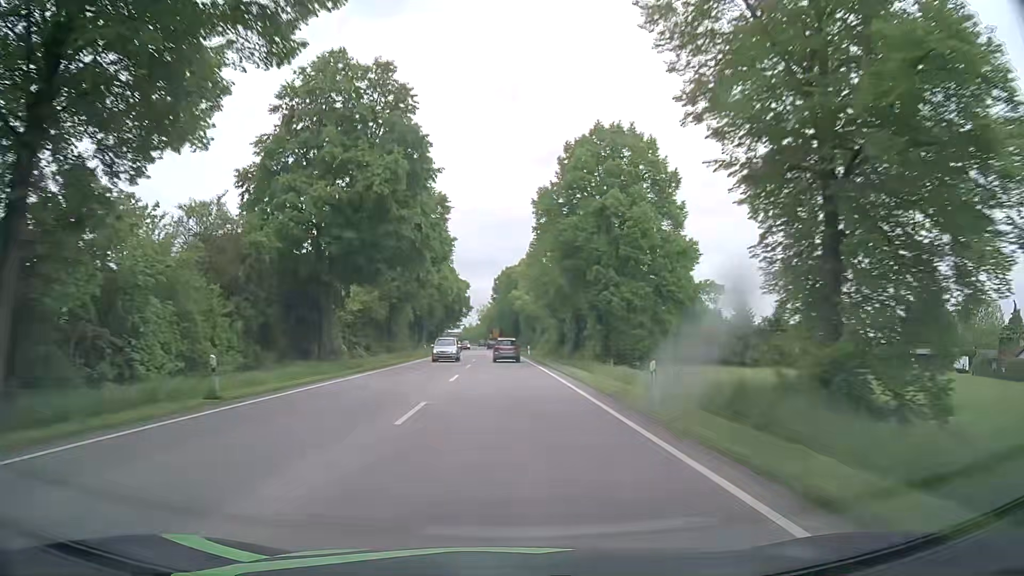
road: primary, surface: asphalt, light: Day
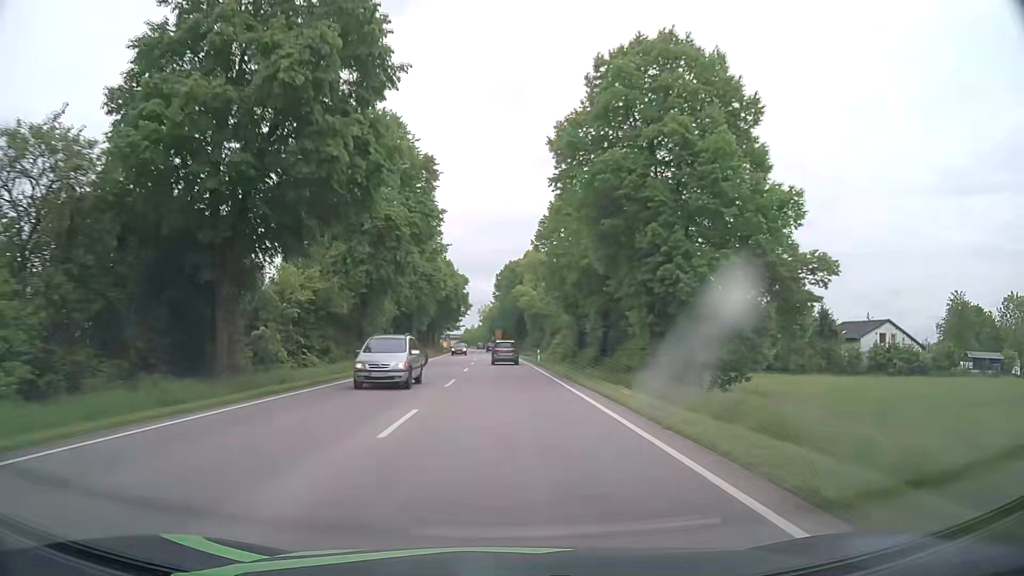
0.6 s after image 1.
(0.0, +13.4) m; 0°
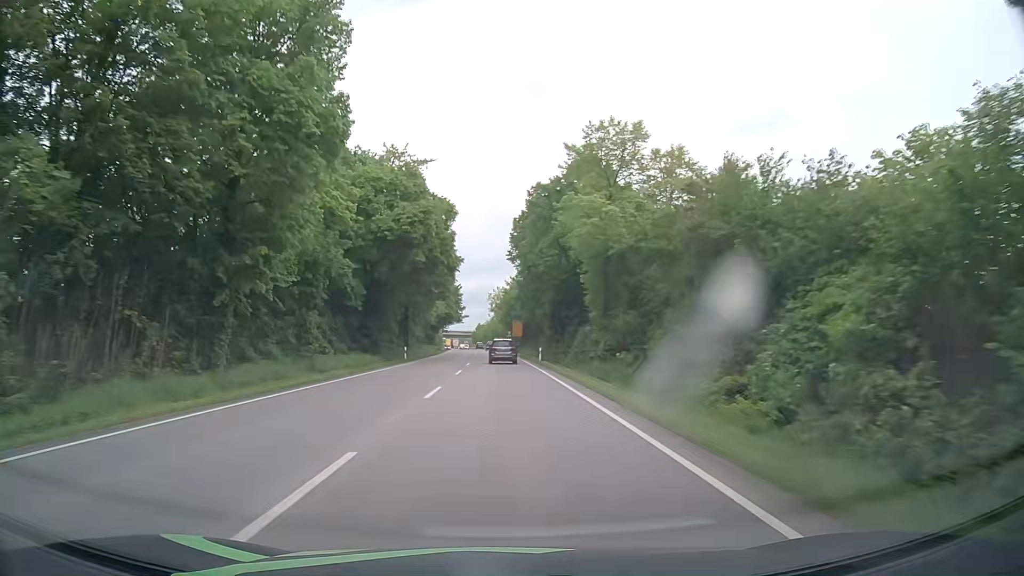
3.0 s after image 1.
(-0.6, +53.0) m; -2°
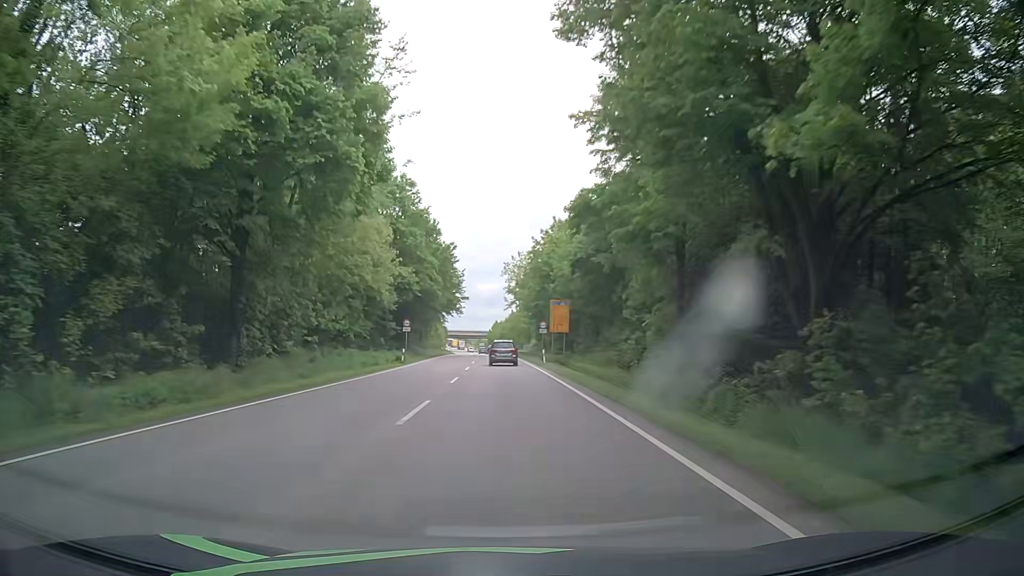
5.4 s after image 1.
(-0.4, +52.4) m; 0°
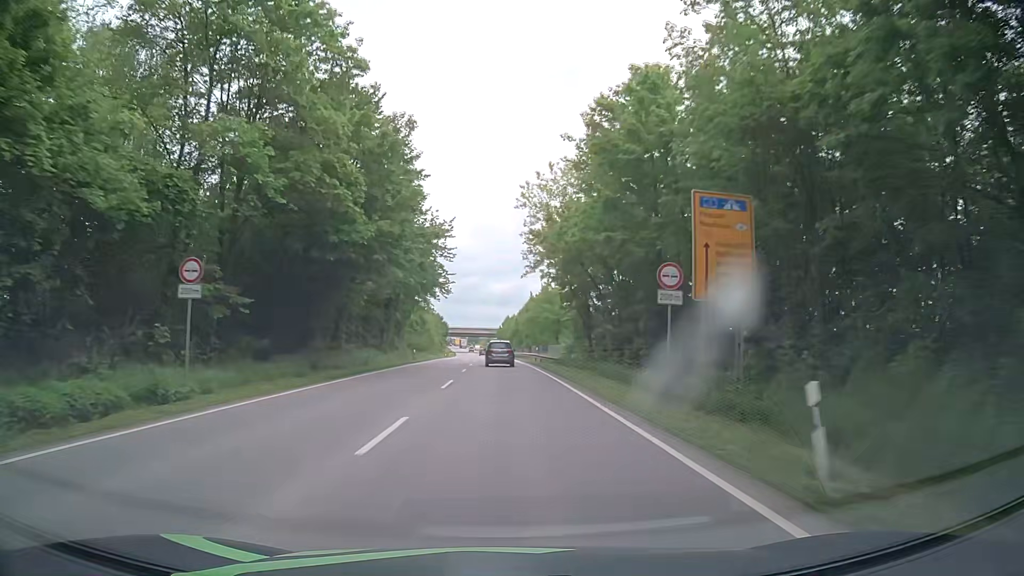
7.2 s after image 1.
(-1.1, +39.0) m; -2°
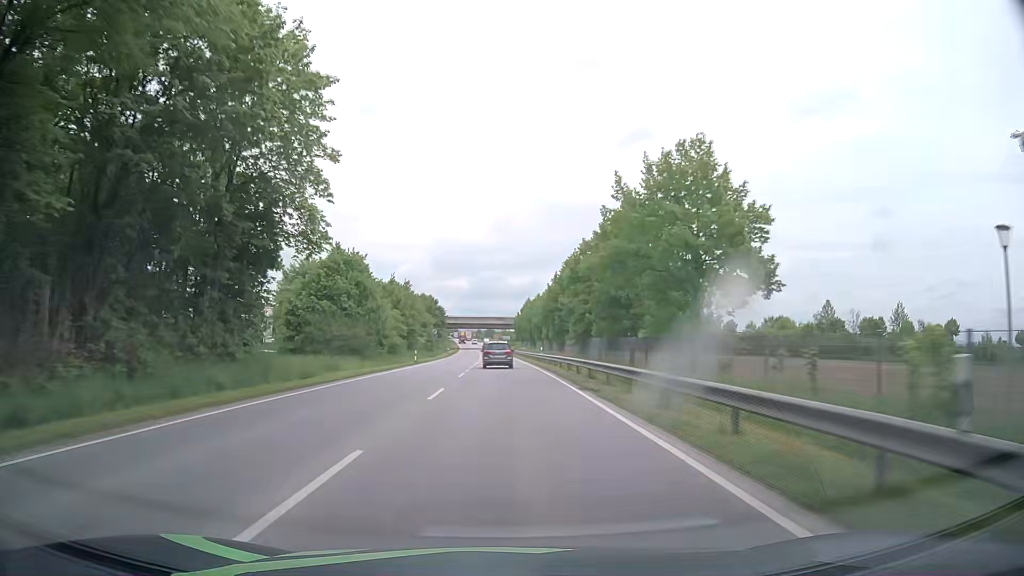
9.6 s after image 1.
(-0.6, +51.5) m; -2°
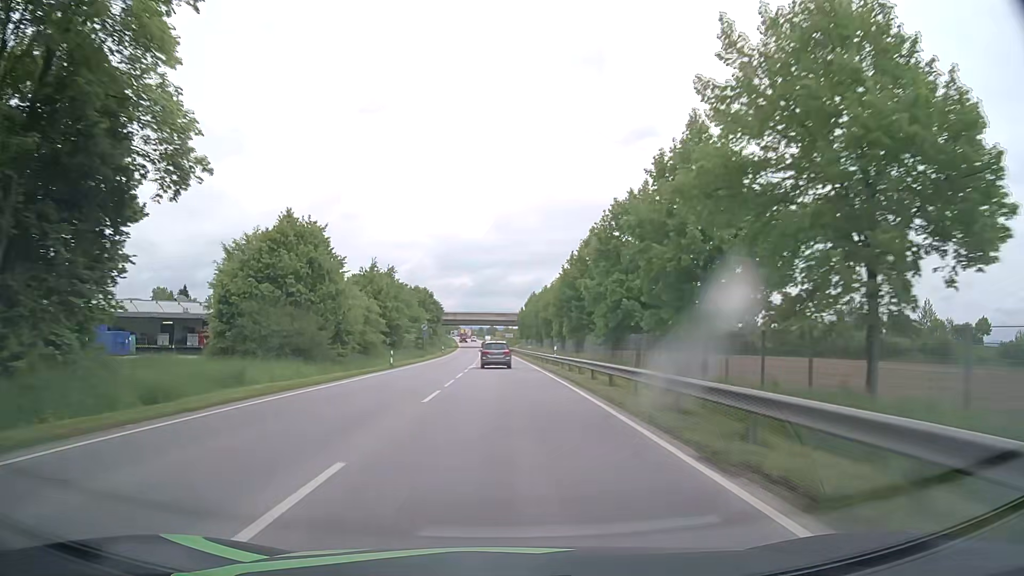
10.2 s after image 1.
(+0.1, +12.8) m; 0°
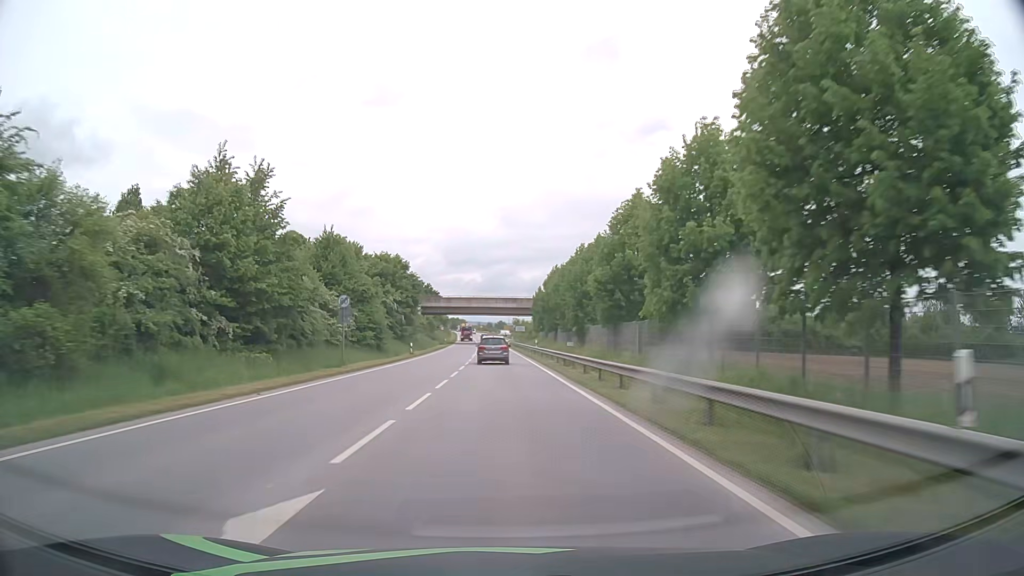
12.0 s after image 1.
(-0.3, +38.0) m; 0°
(0, +10) (0, +20) (-1, +30) (-1, +40) (-1, +50) (-1, +60) (-2, +70) (-2, +80) (-3, +90) (-3, +100) m
